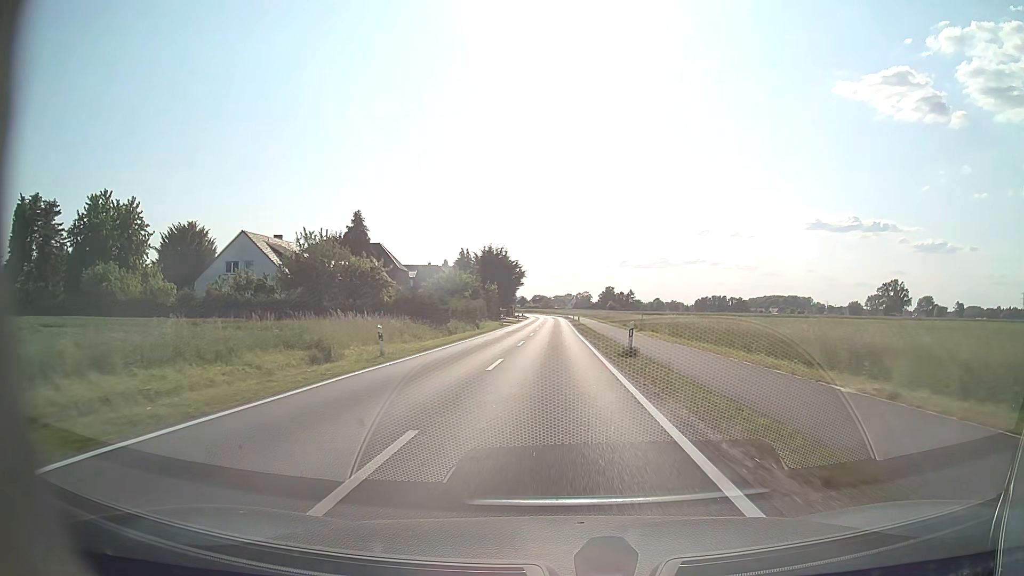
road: tertiary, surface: asphalt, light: Day
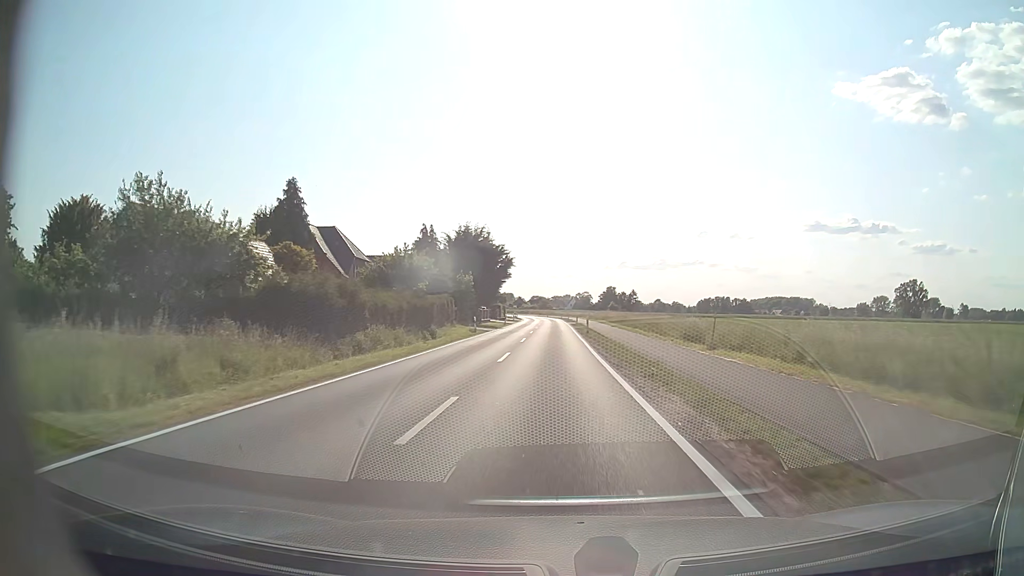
(0.0, +21.0) m; 0°
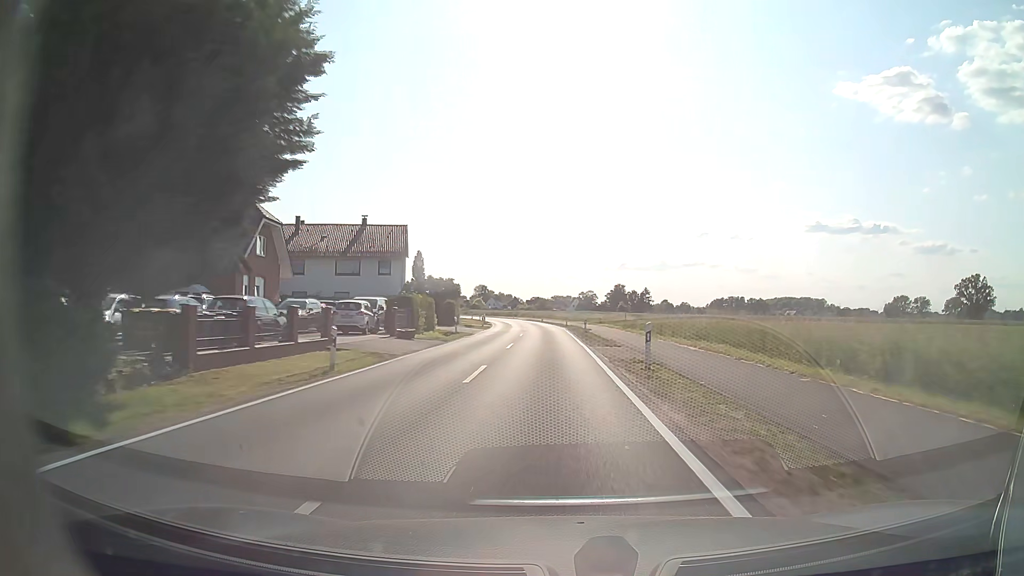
(-0.1, +54.3) m; 0°
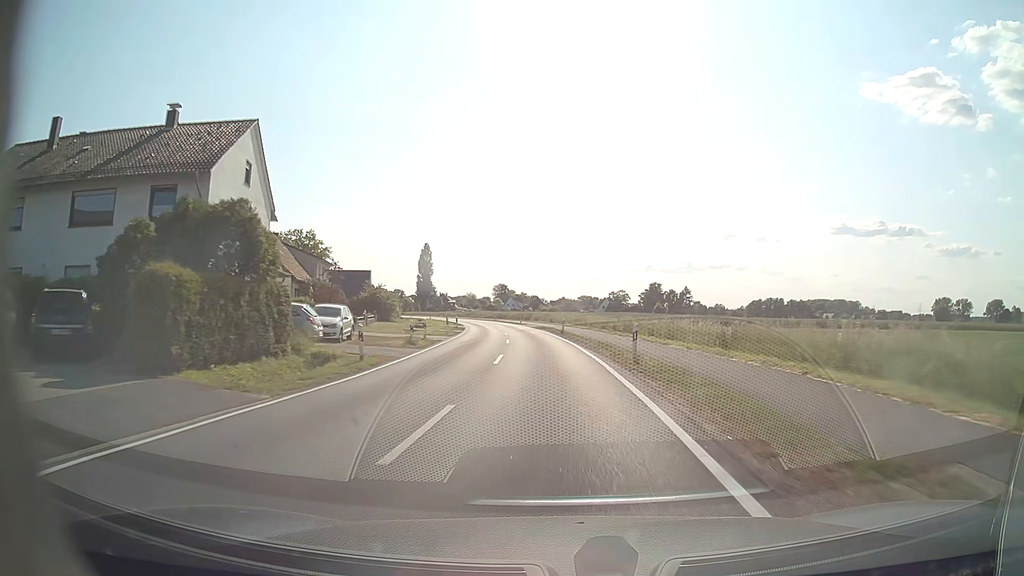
(-0.4, +42.8) m; -2°
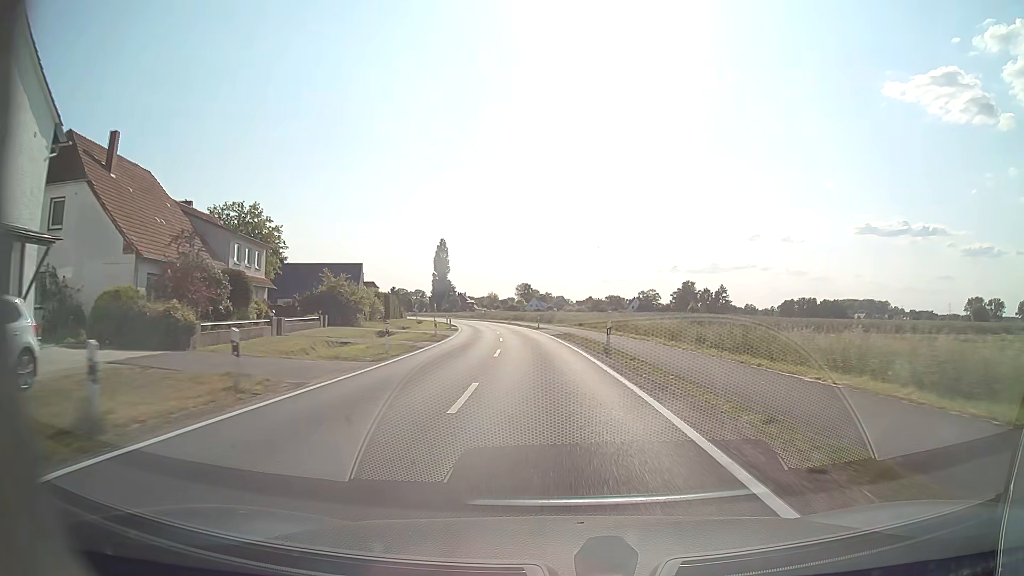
(-0.4, +21.0) m; -2°
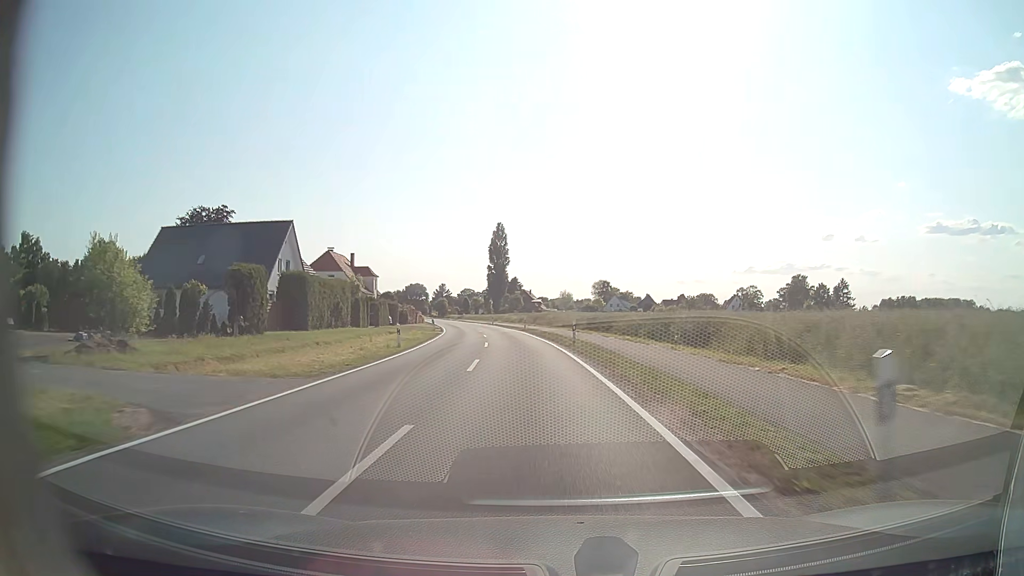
(-3.0, +53.2) m; -6°
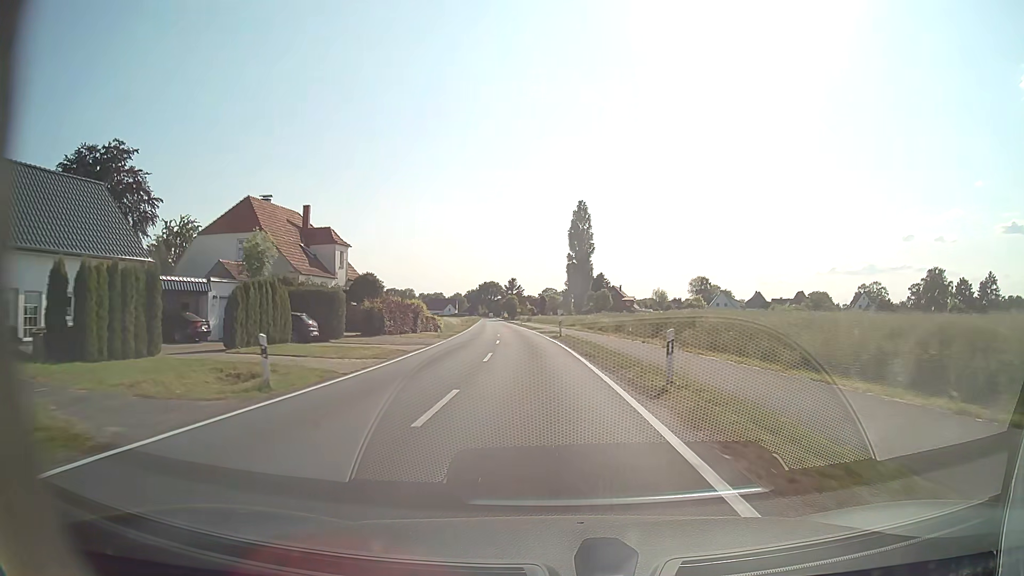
(-3.0, +44.3) m; -7°
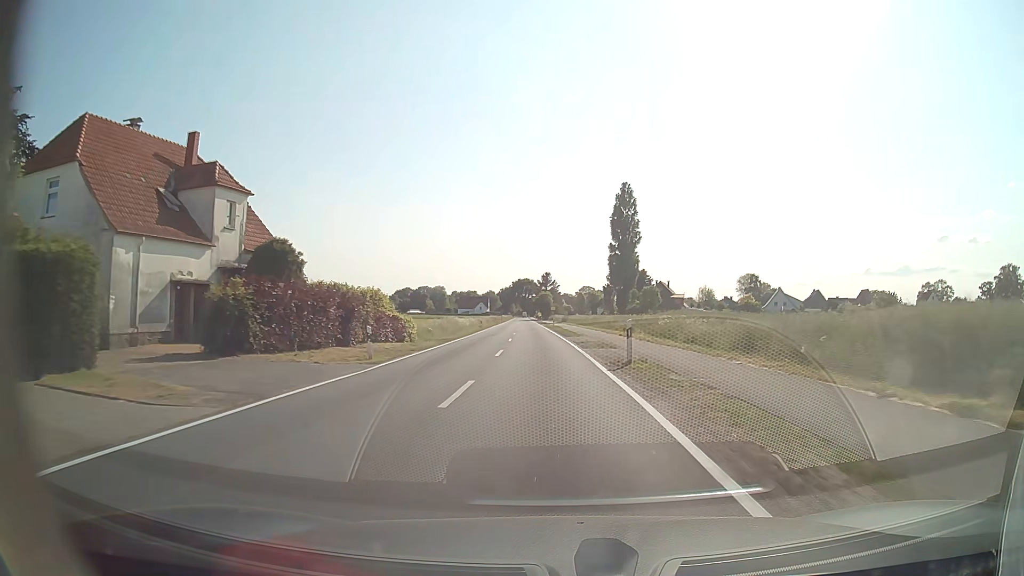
(-0.6, +22.8) m; -3°
(0, +10) (0, +20) (-1, +30) (-1, +40) (-1, +50) (-2, +60) (-2, +70) (-3, +80) (-3, +90) (-4, +100) m
